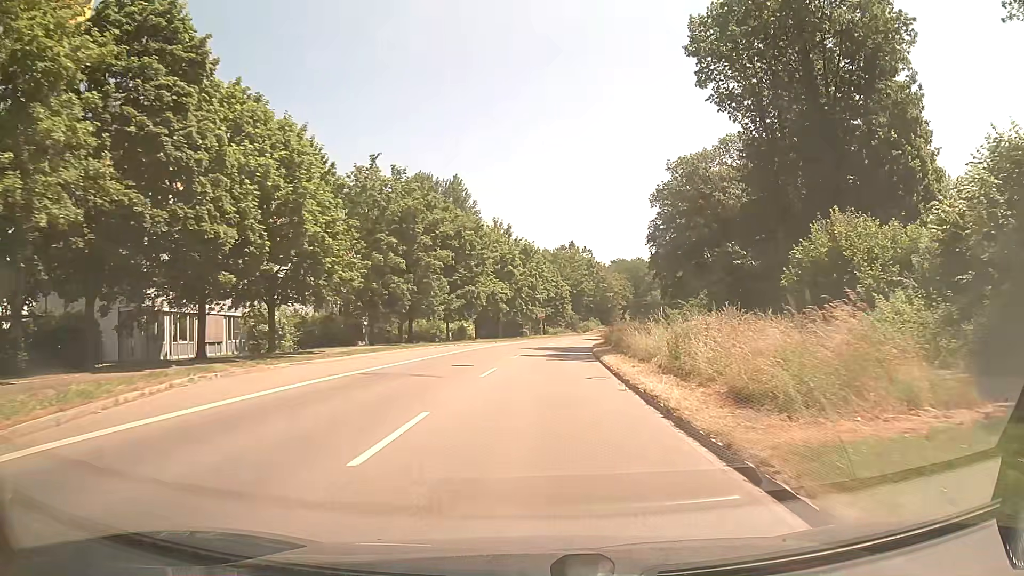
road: secondary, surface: asphalt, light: Day
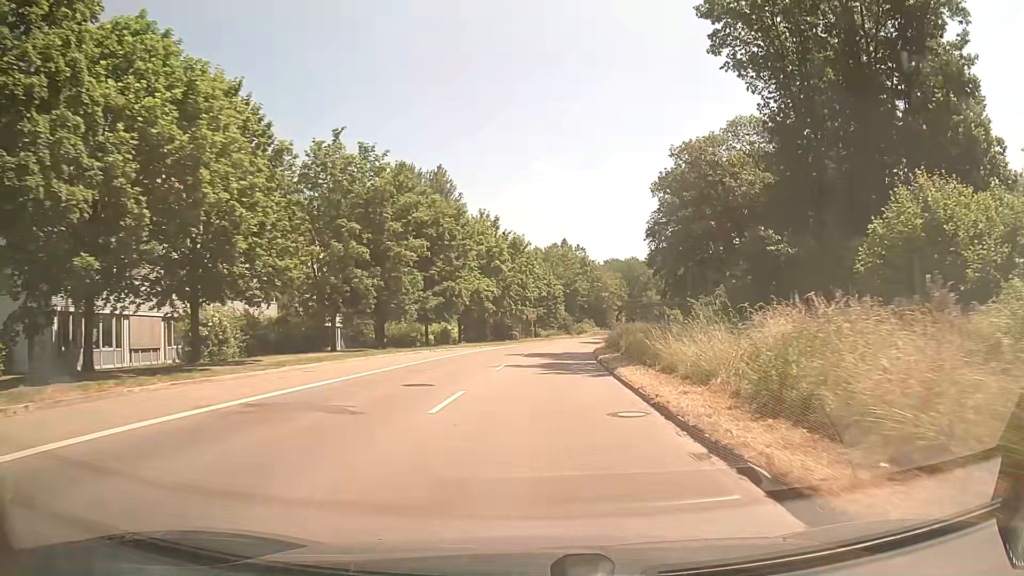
(0.0, +7.7) m; +1°
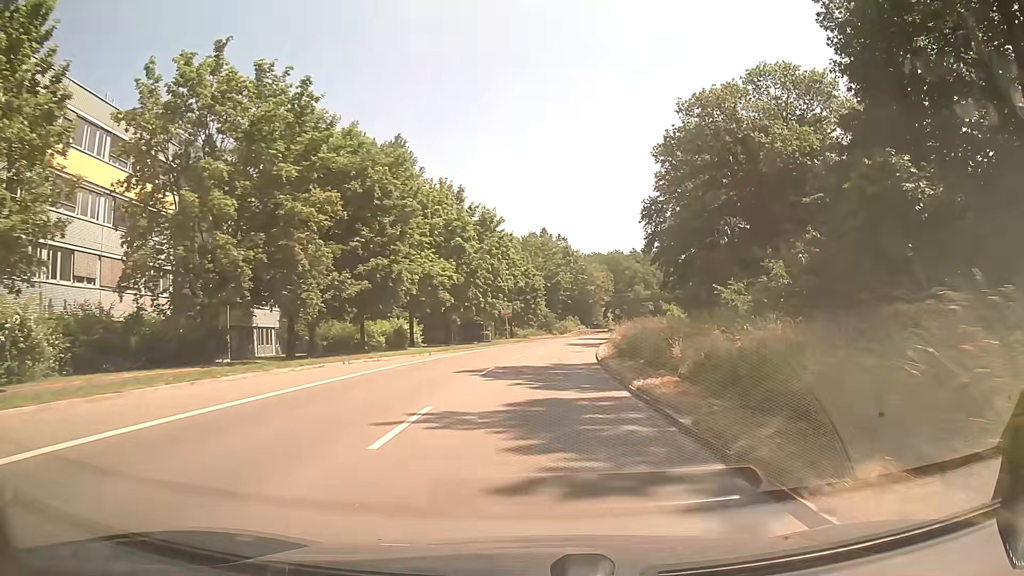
(+0.2, +15.3) m; +2°
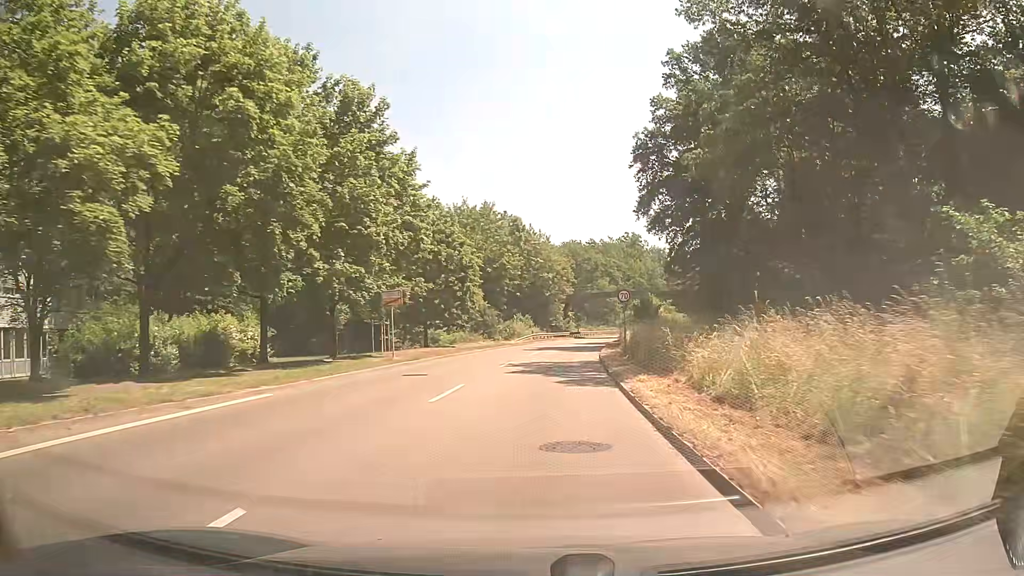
(+1.0, +30.8) m; +4°
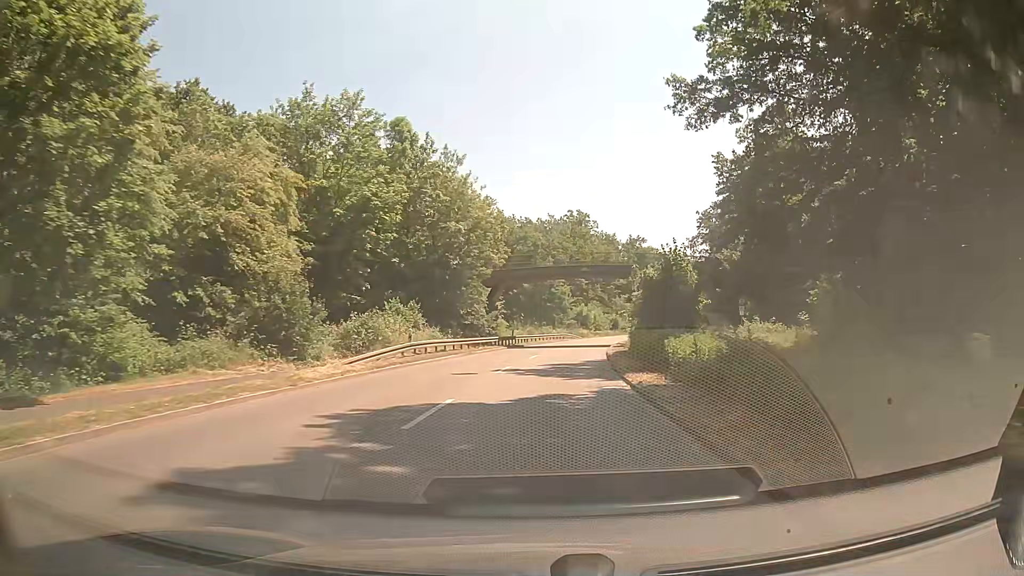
(+2.2, +39.6) m; +7°
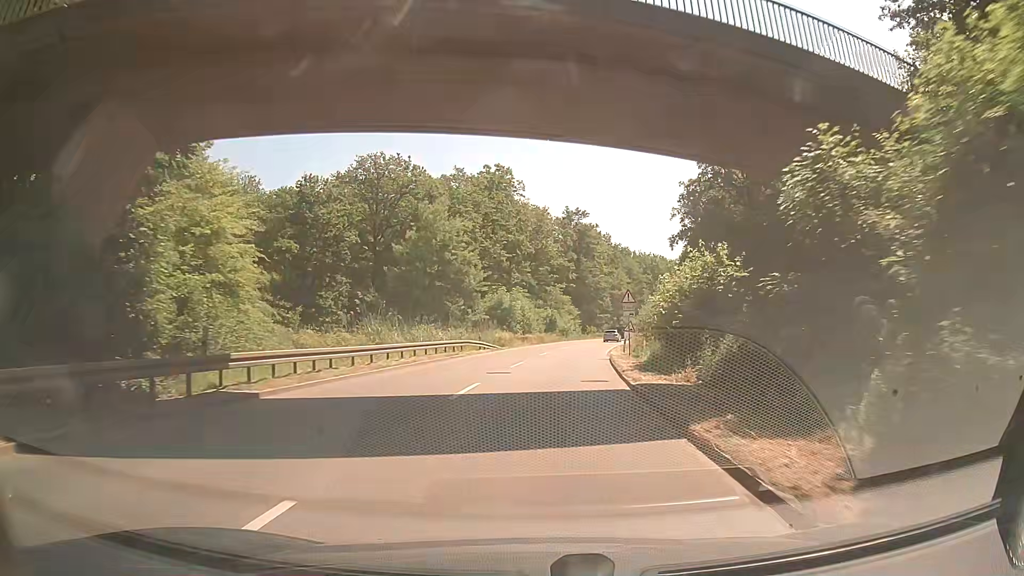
(+2.2, +44.0) m; +6°
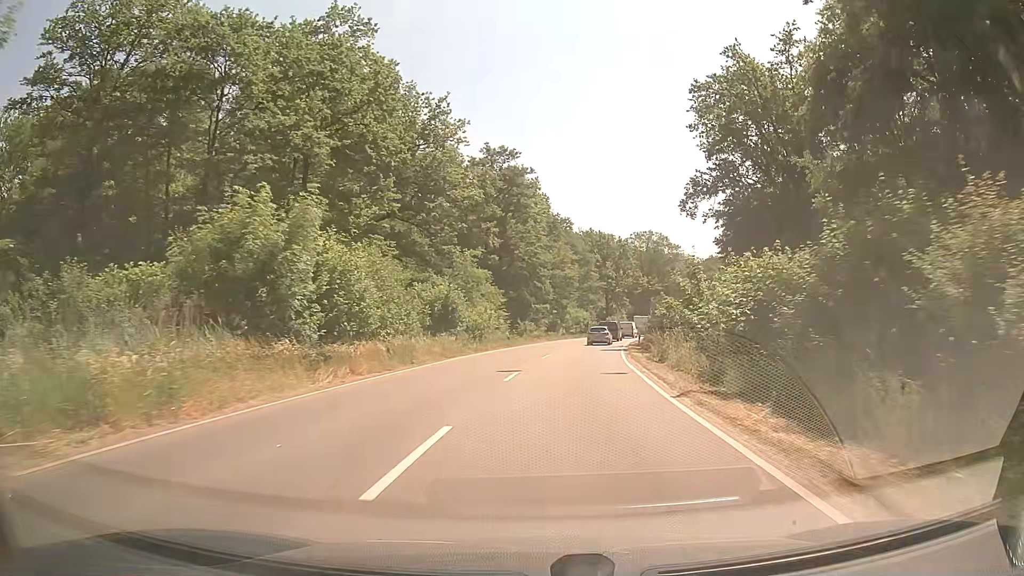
(+2.8, +43.4) m; +7°
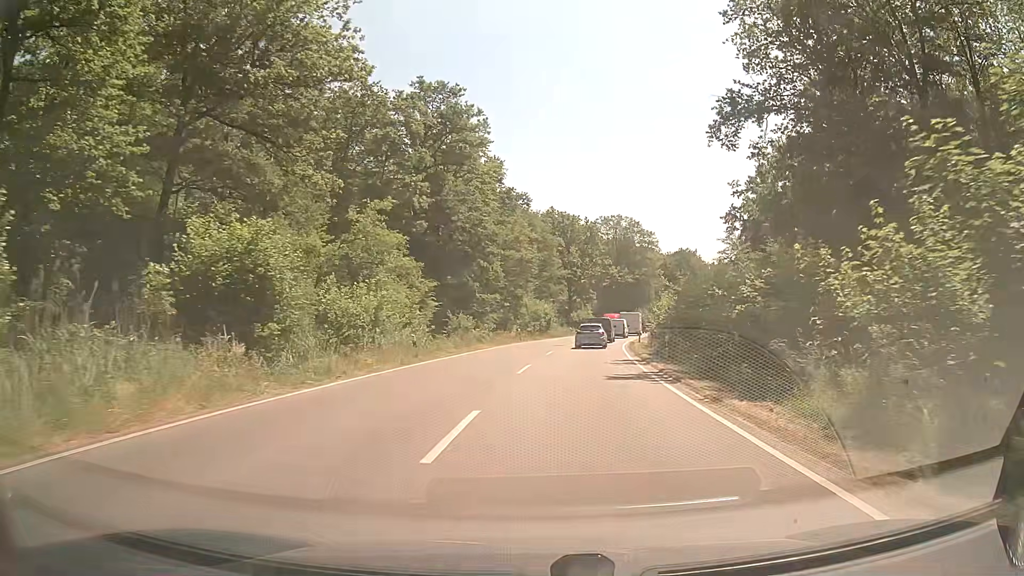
(+0.7, +22.4) m; +4°
(0, +10) (+1, +20) (+2, +30) (+3, +40) (+4, +50) (+6, +60) (+8, +69) (+10, +79) (+13, +89) (+16, +98) m
